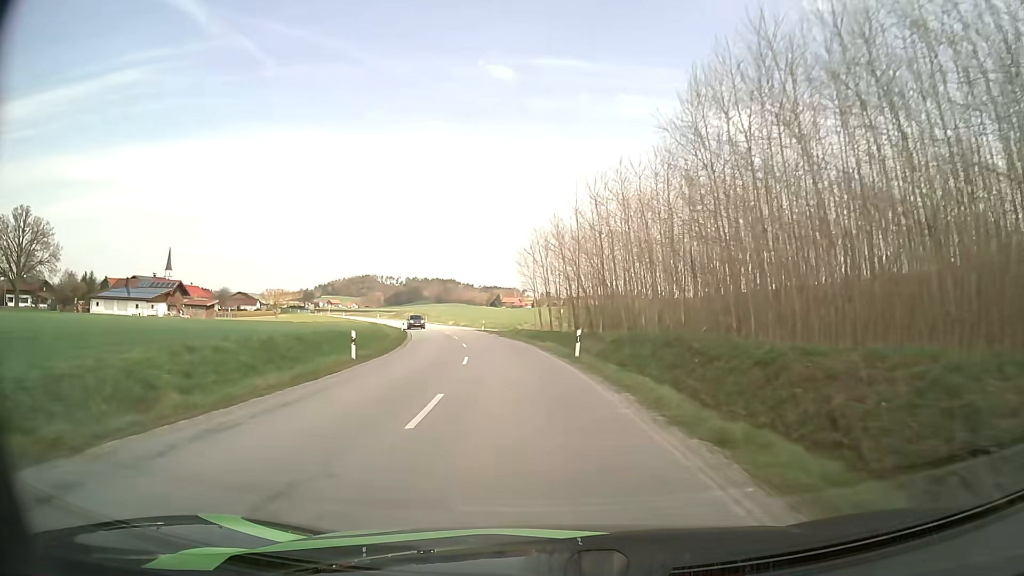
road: secondary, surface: asphalt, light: Day
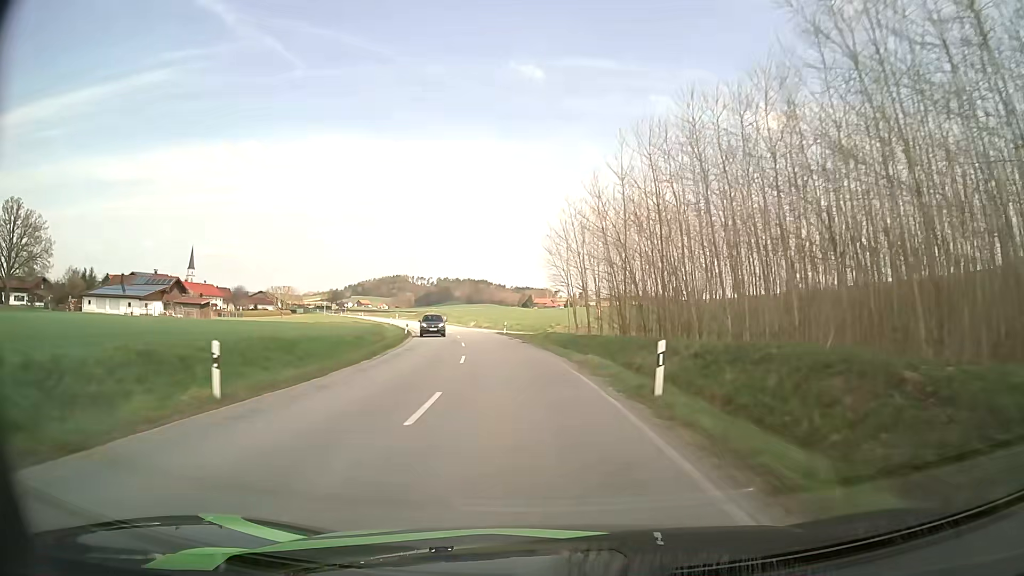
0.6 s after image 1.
(-0.2, +11.9) m; -3°
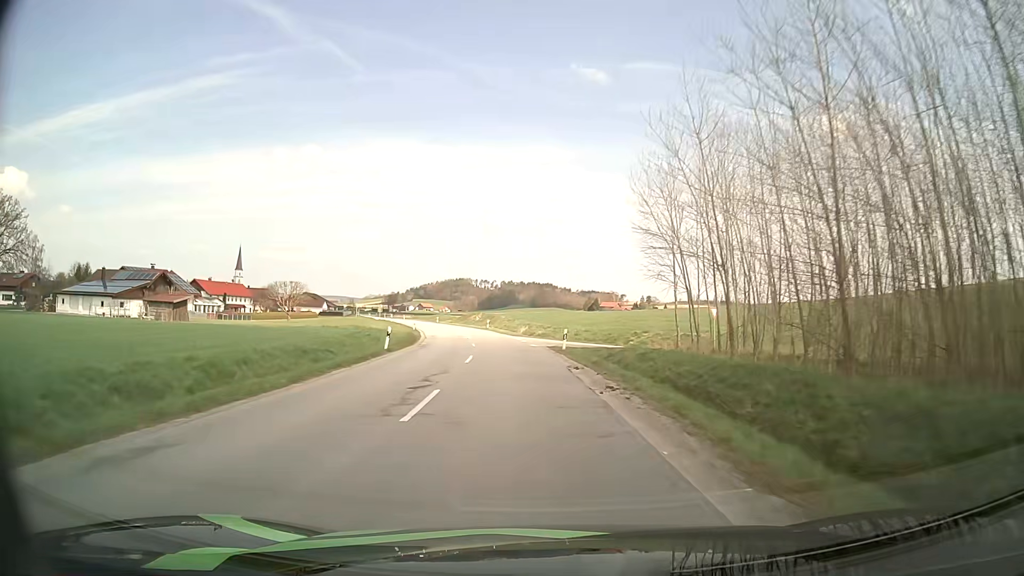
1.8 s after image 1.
(-1.1, +23.6) m; -5°
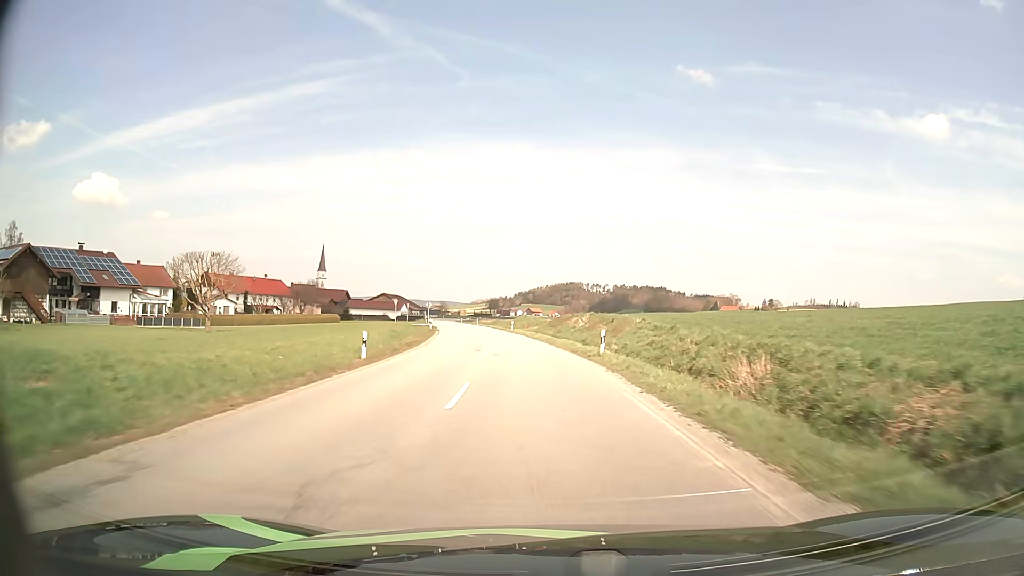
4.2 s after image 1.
(-4.2, +47.4) m; -9°
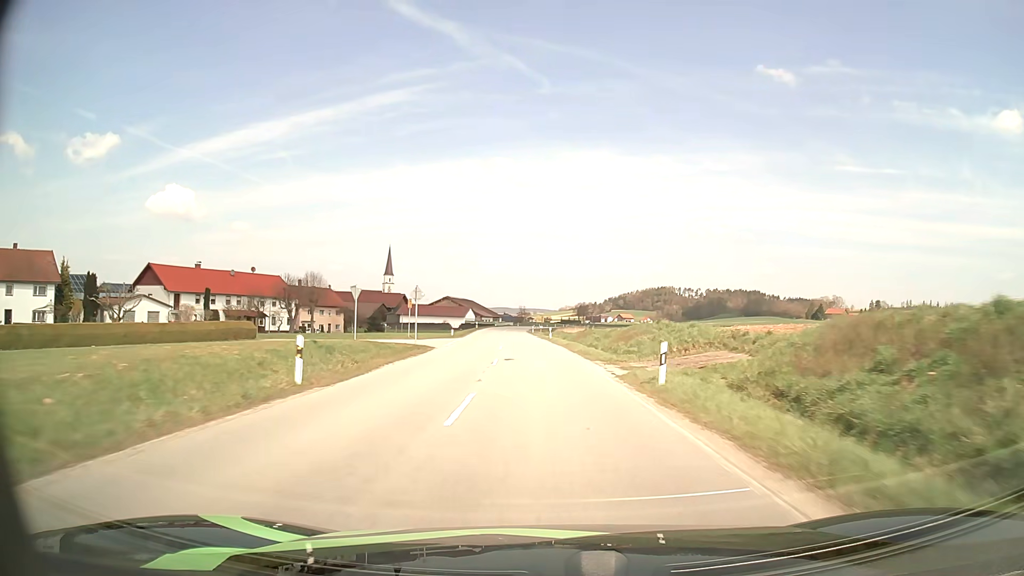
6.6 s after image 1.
(-3.8, +49.3) m; -8°
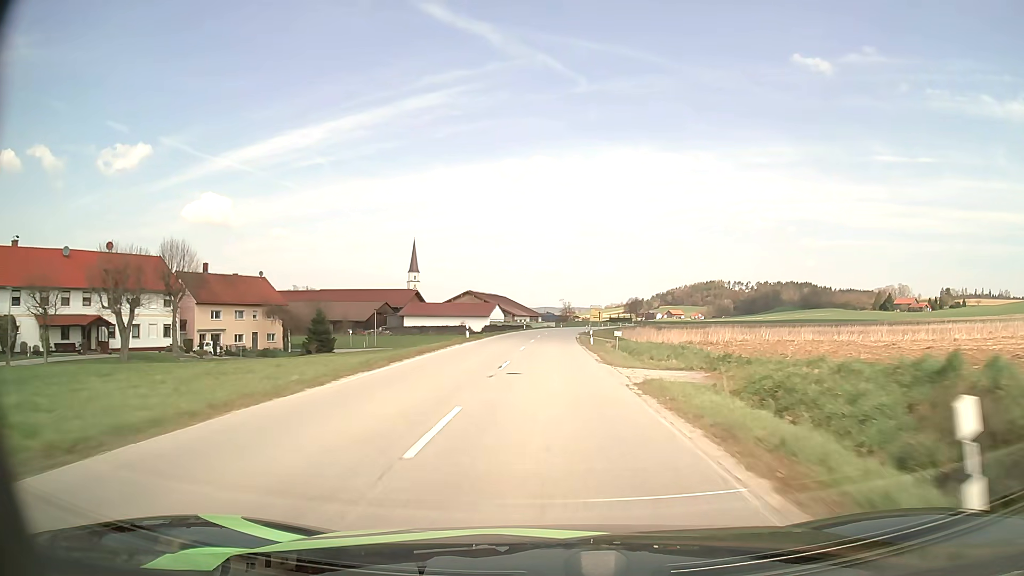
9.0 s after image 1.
(-1.9, +50.5) m; -4°
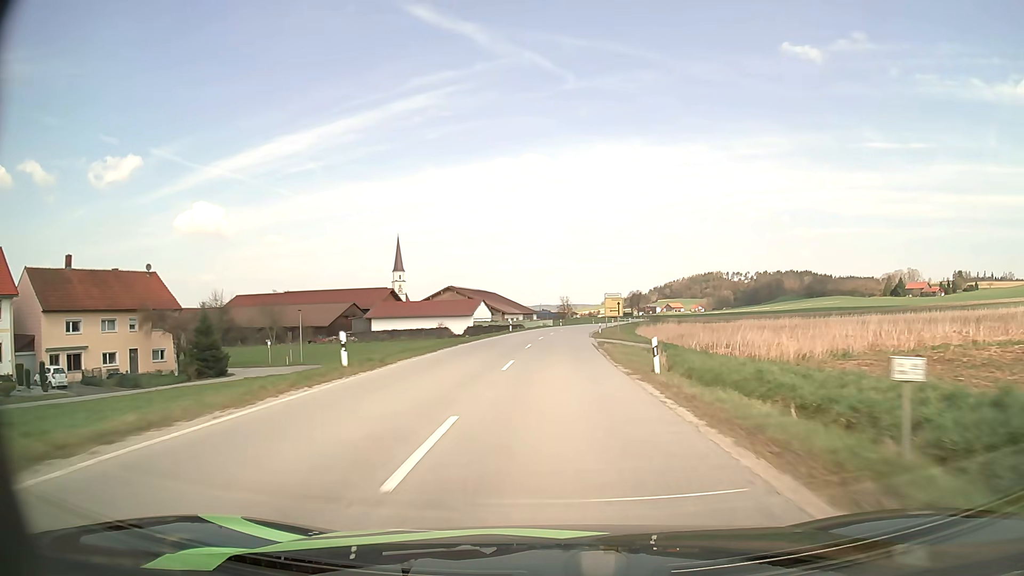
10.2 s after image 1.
(0.0, +25.4) m; 0°
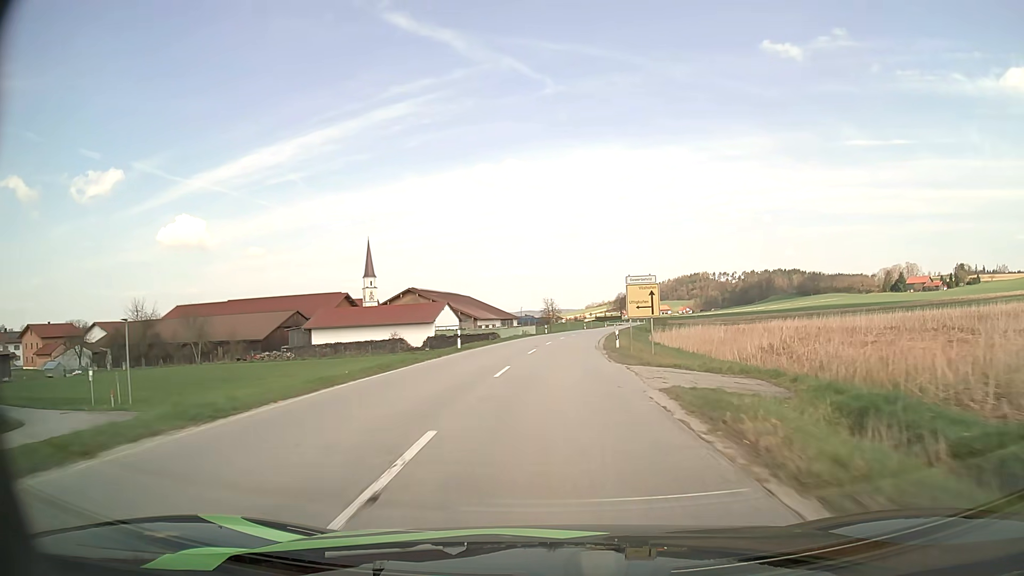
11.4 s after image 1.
(+0.3, +25.1) m; +1°
(0, +10) (0, +20) (+1, +30) (+1, +40) (+2, +50) (+3, +60) (+4, +70) (+5, +80) (+7, +90) (+9, +99) m
